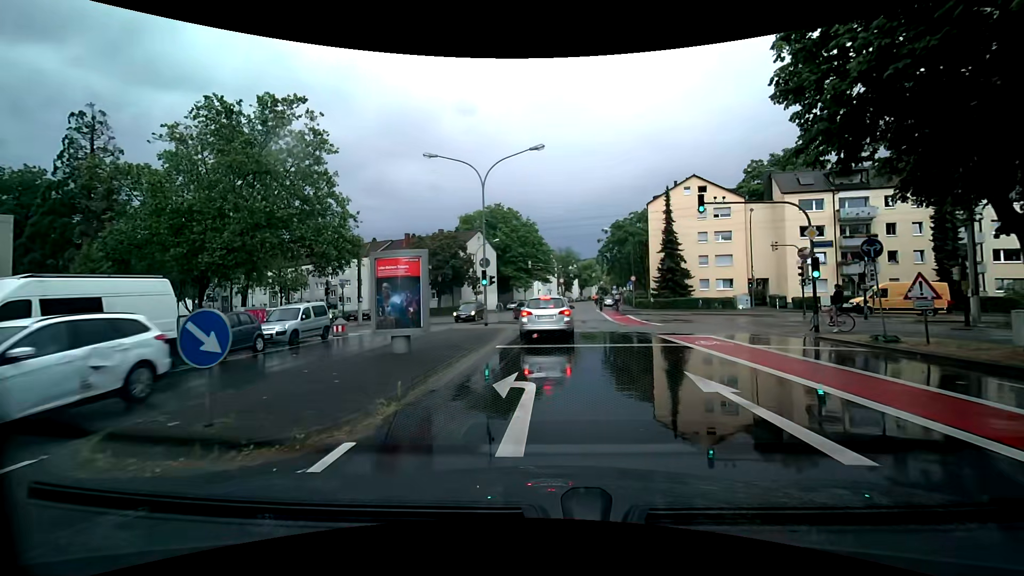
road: tertiary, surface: asphalt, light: Day
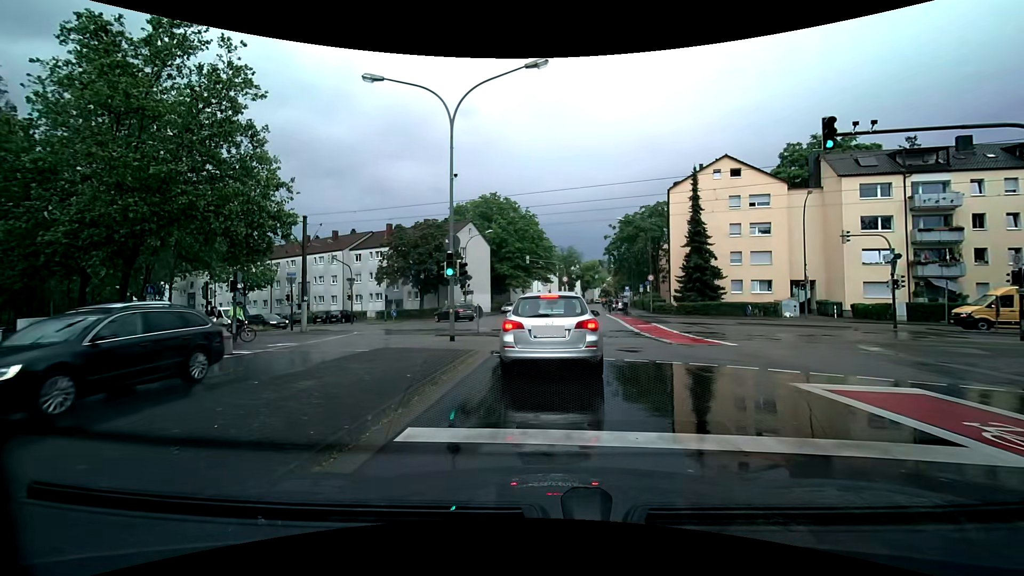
(0.0, +9.3) m; -2°
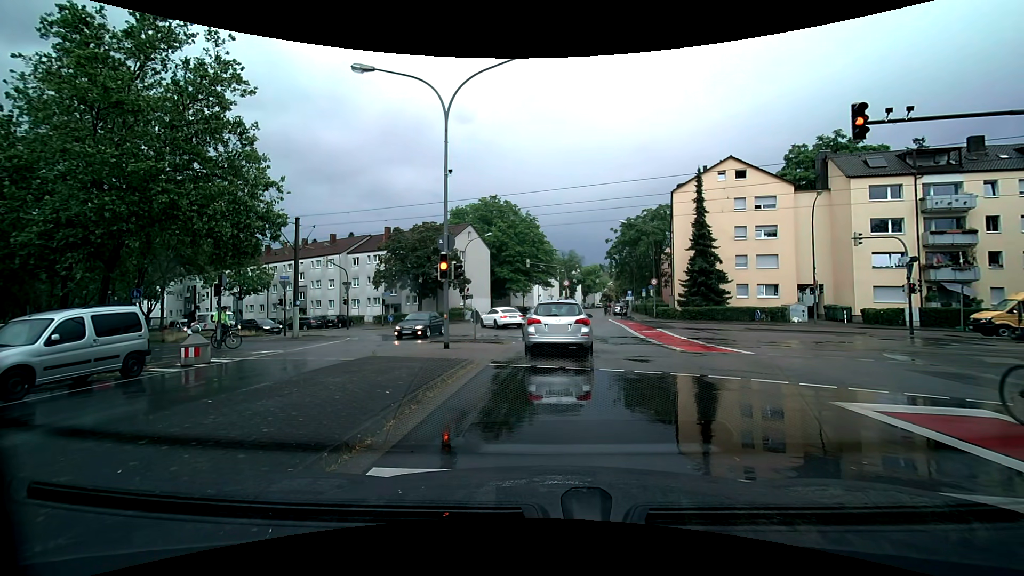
(0.0, +1.2) m; +1°
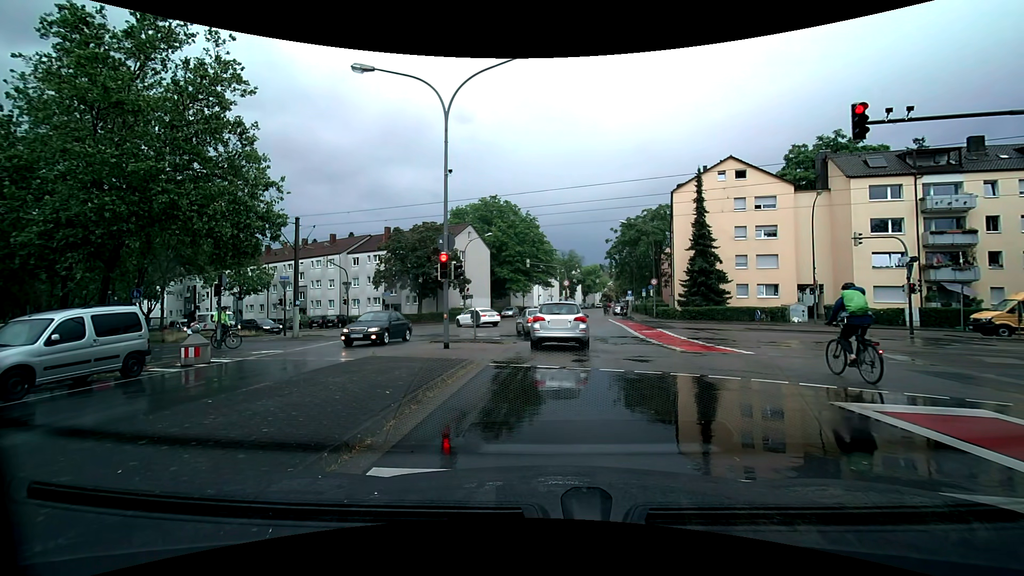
(0.0, 0.0) m; 0°
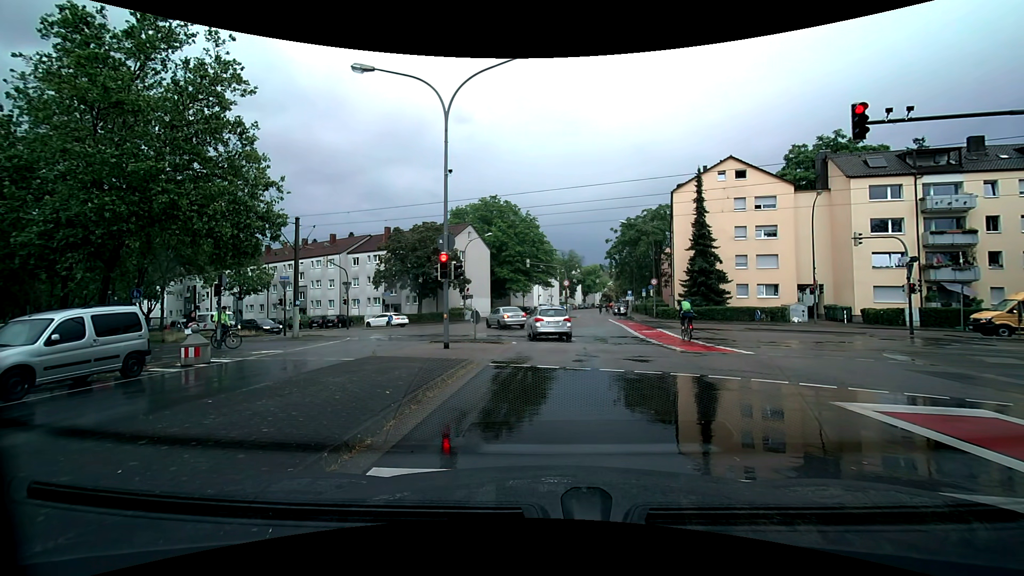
(0.0, 0.0) m; 0°
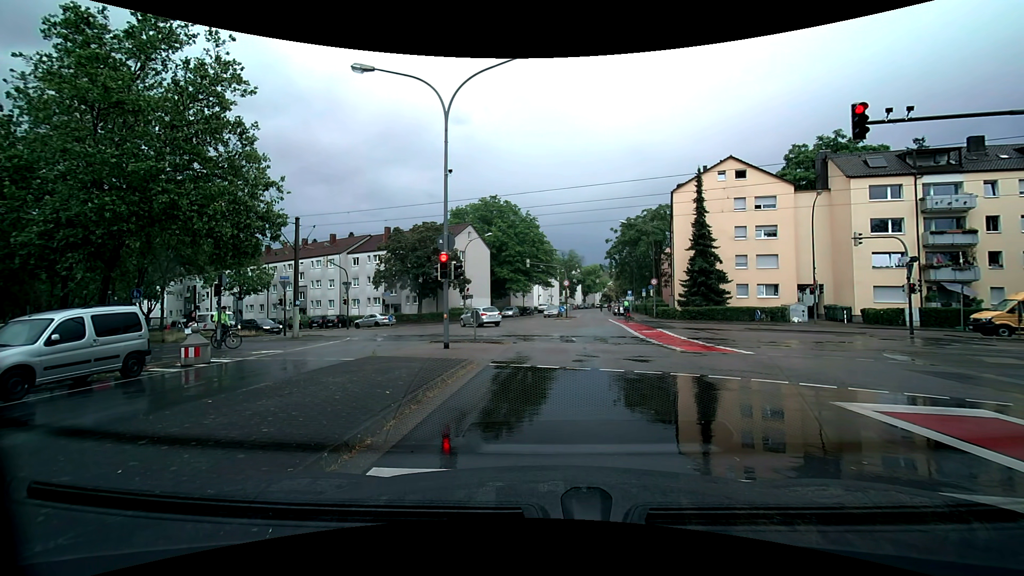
(0.0, 0.0) m; 0°
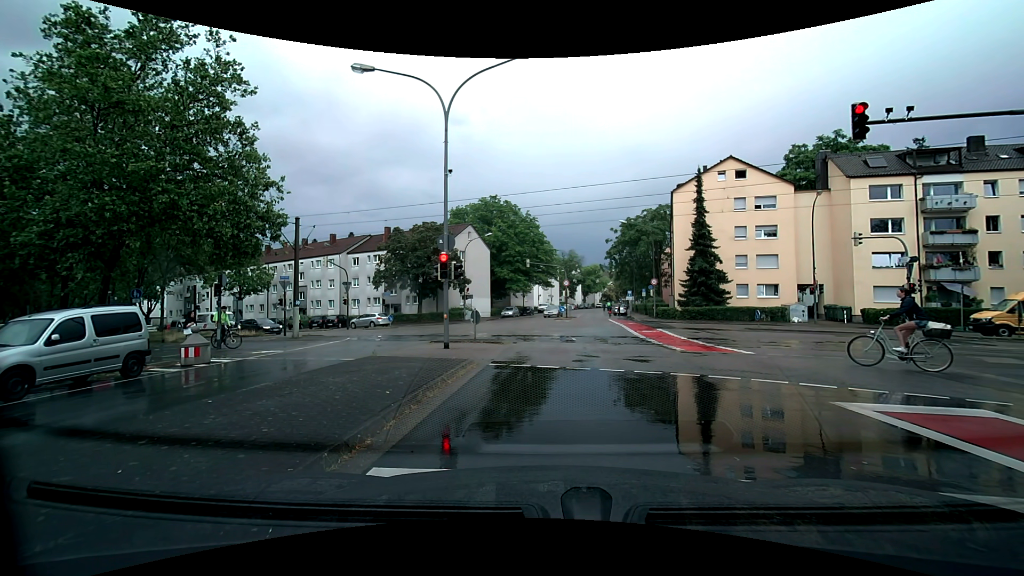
(0.0, 0.0) m; 0°
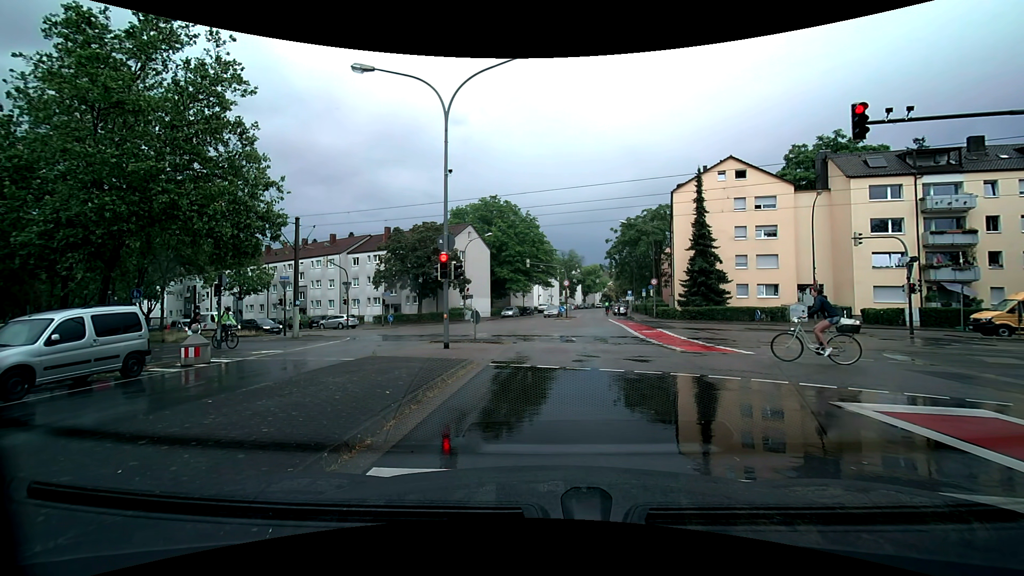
(0.0, 0.0) m; 0°
